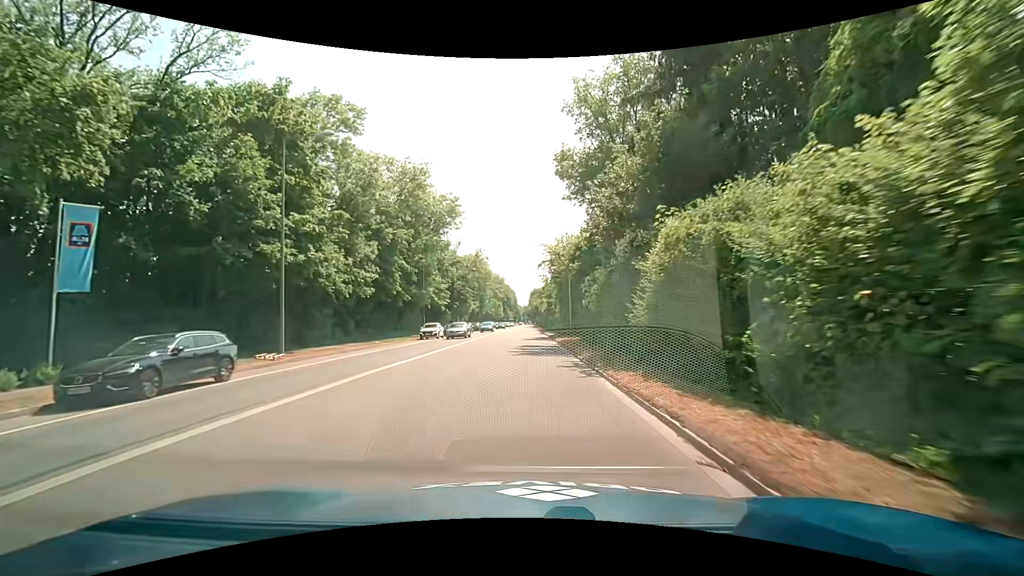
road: secondary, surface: asphalt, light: Day
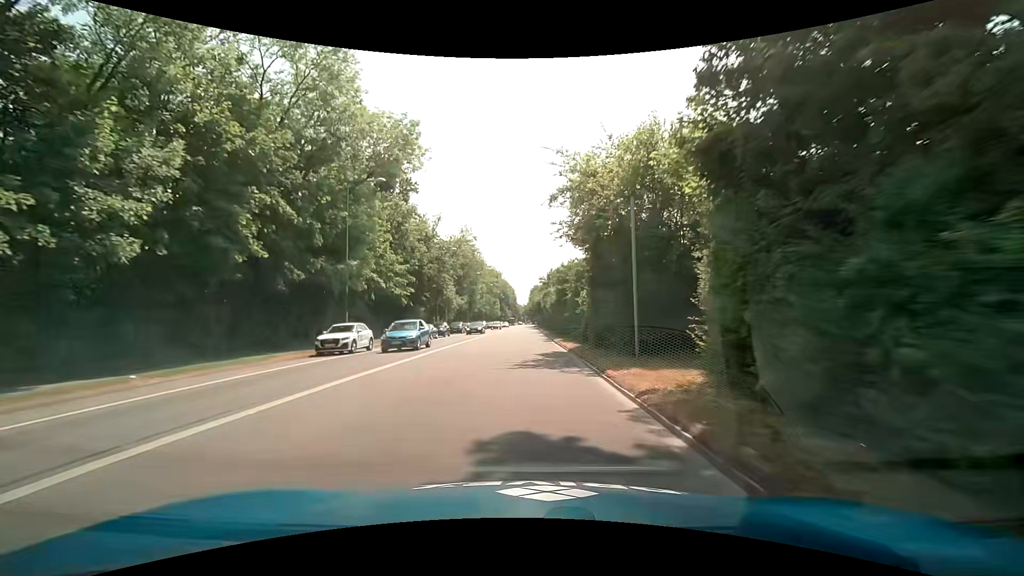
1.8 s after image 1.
(+0.2, +22.8) m; +1°
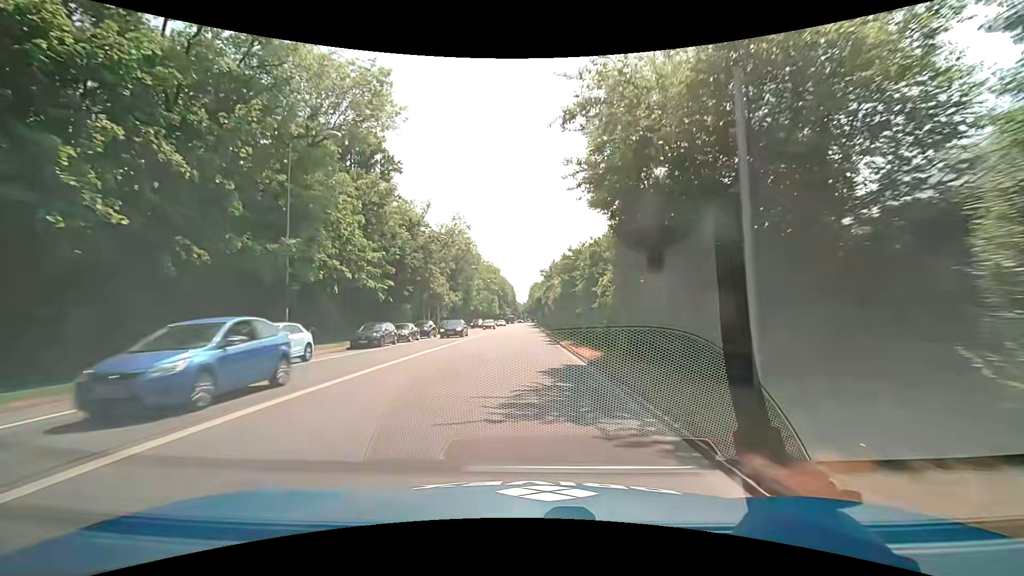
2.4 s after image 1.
(0.0, +7.6) m; 0°
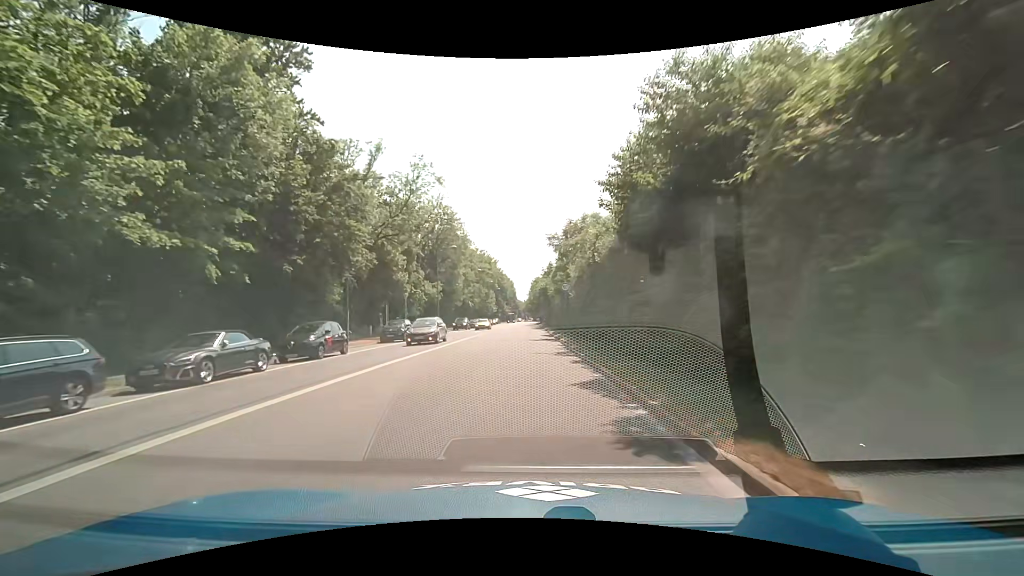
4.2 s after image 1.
(-0.1, +22.9) m; 0°
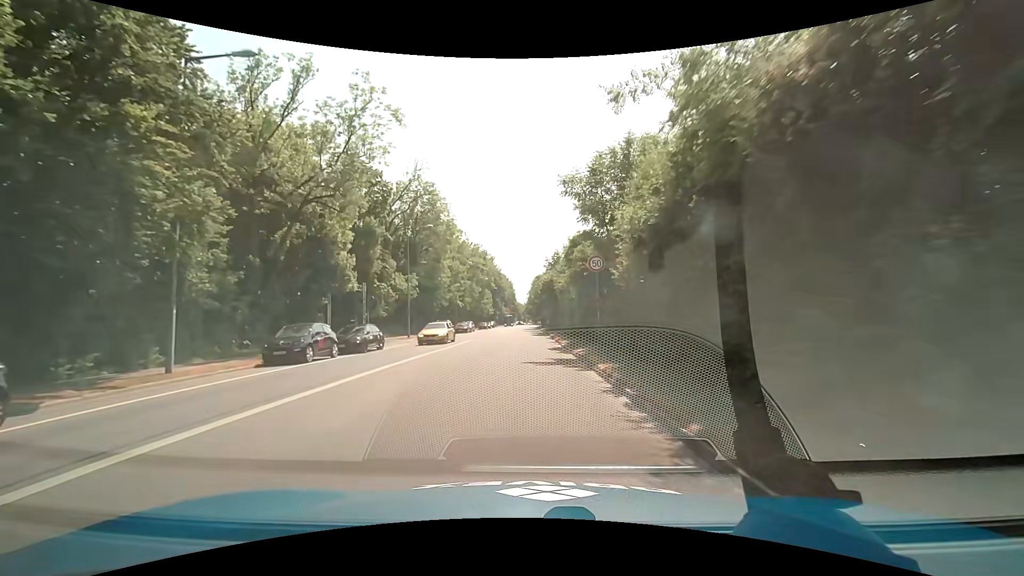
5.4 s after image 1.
(0.0, +15.3) m; 0°
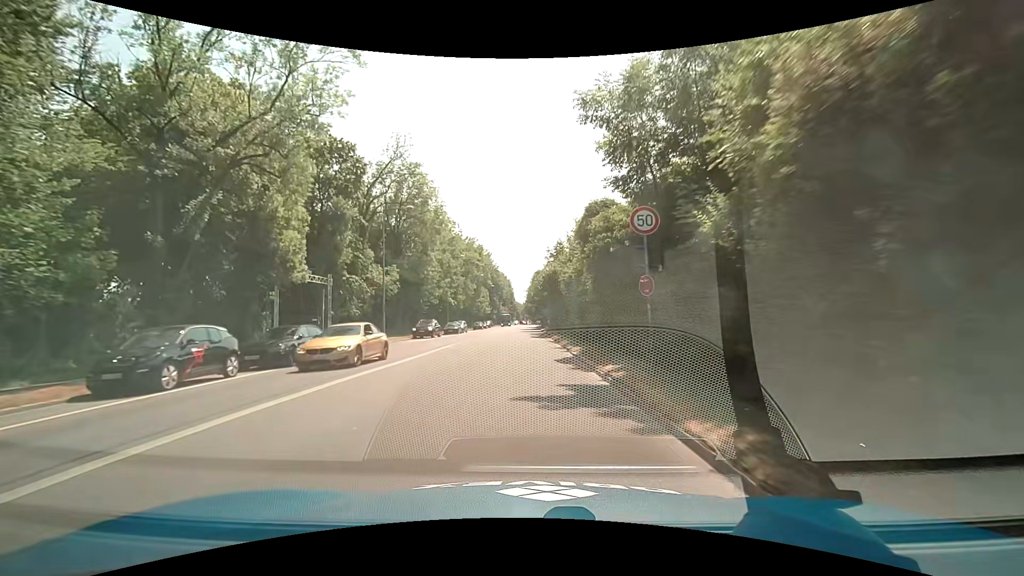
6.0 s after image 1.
(+0.1, +7.6) m; +1°
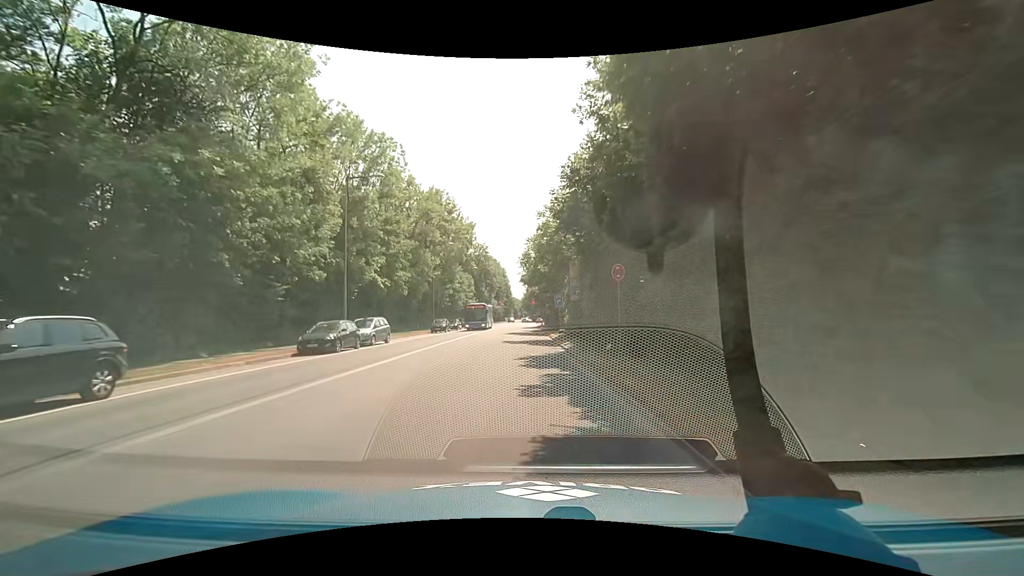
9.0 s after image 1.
(-0.1, +37.9) m; 0°
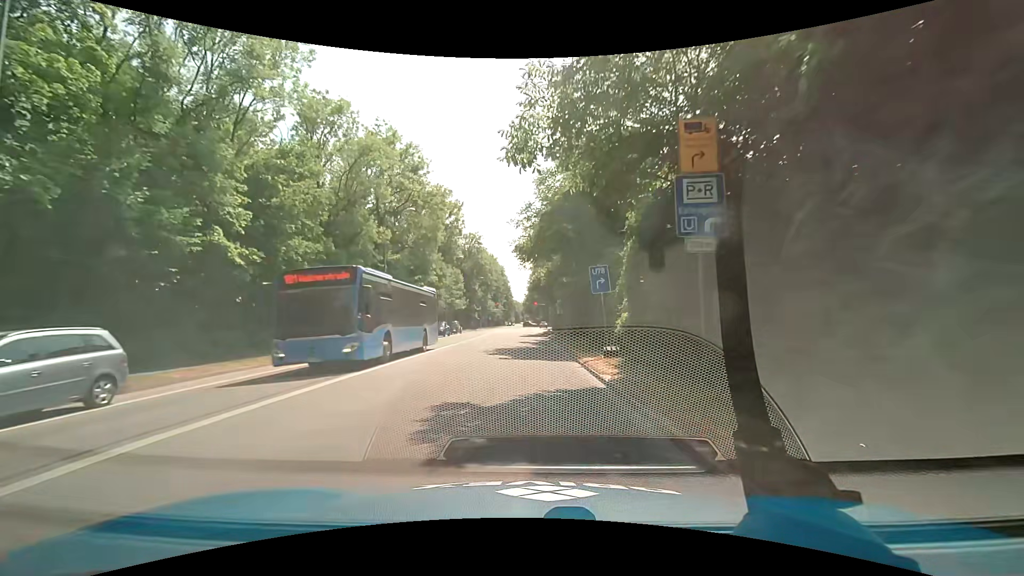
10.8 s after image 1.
(0.0, +20.9) m; 0°
(0, +10) (0, +20) (0, +30) (0, +40) (0, +50) (0, +60) (0, +70) (0, +80) (0, +90) (0, +100) m
